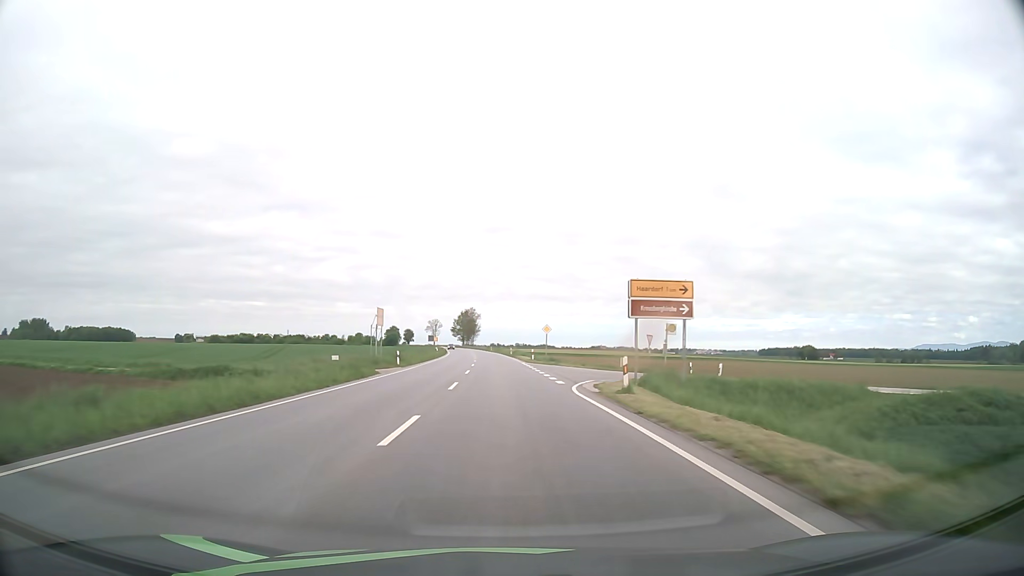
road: primary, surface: asphalt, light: Day
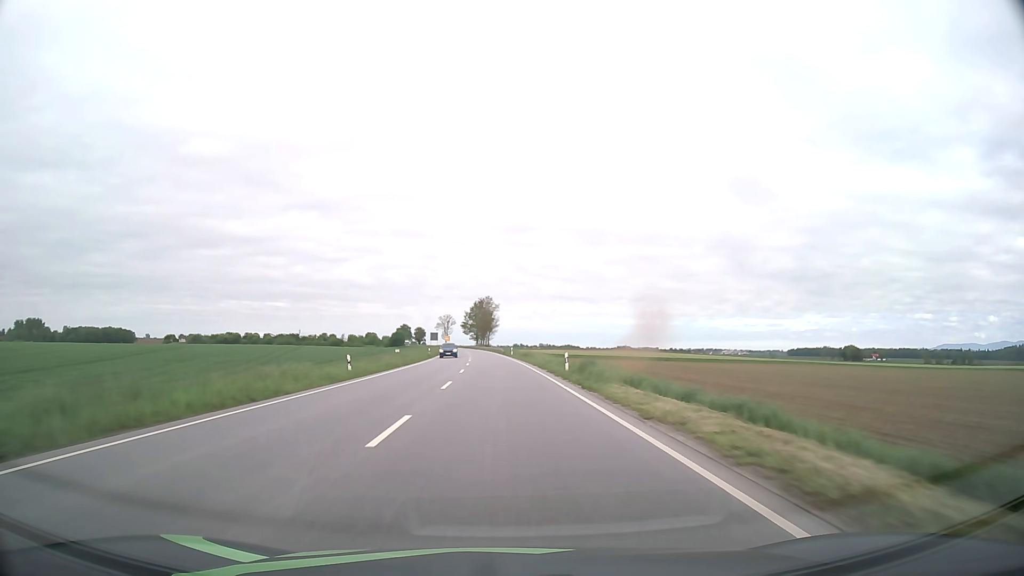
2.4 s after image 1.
(-1.0, +60.5) m; -2°
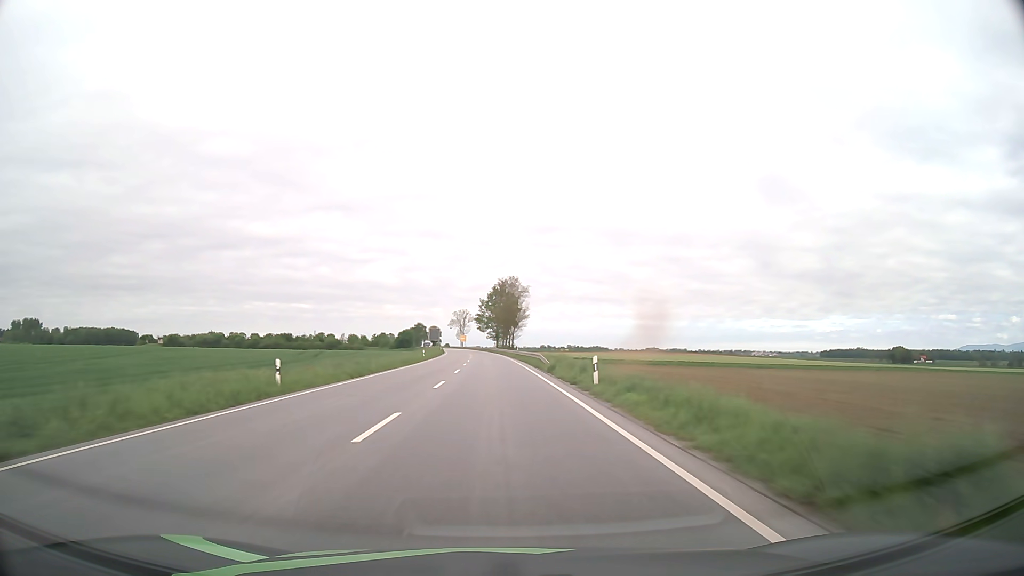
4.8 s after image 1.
(-1.1, +60.0) m; -2°
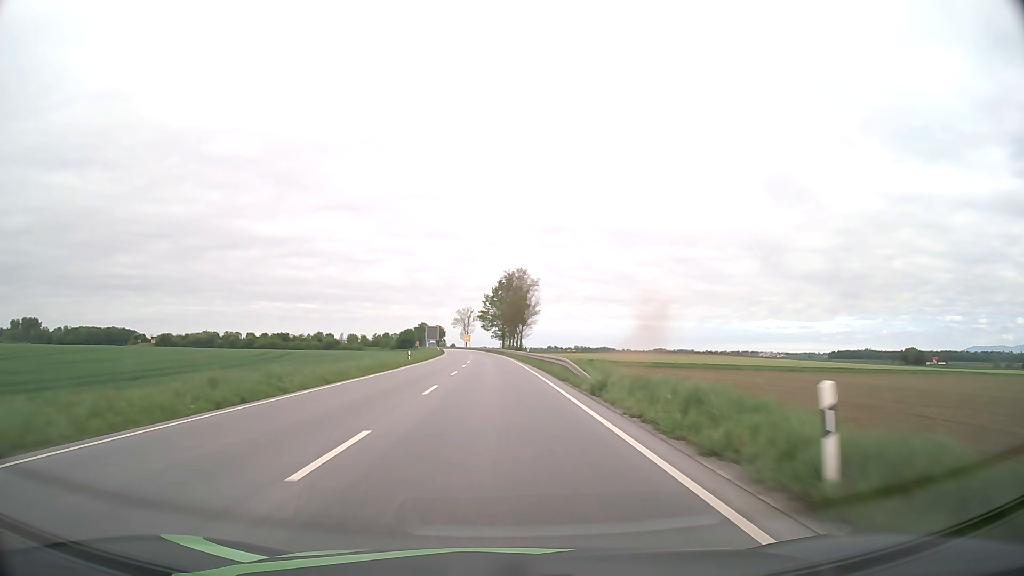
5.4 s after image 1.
(-0.1, +14.9) m; -1°
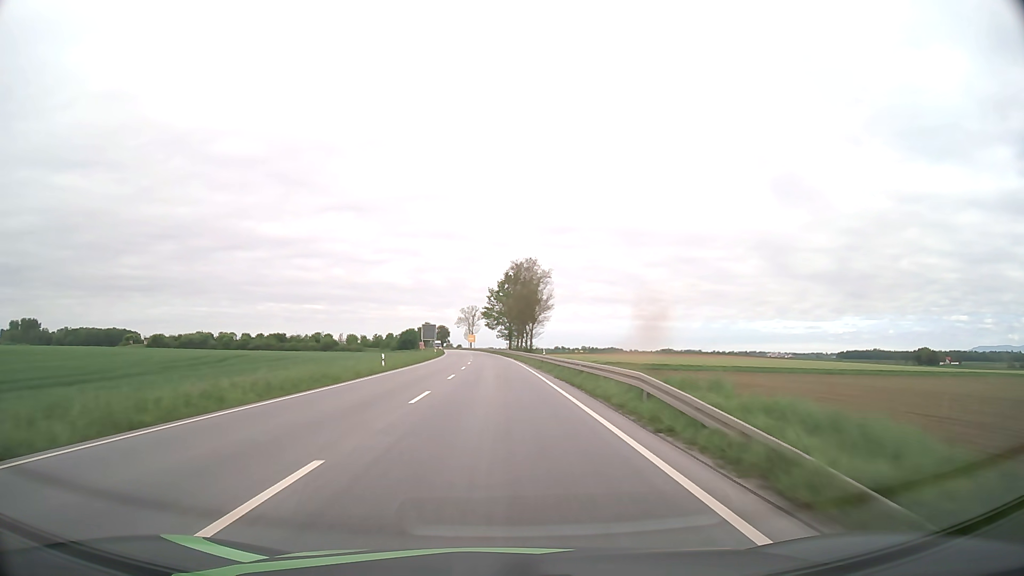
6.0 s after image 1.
(-0.1, +14.9) m; -1°
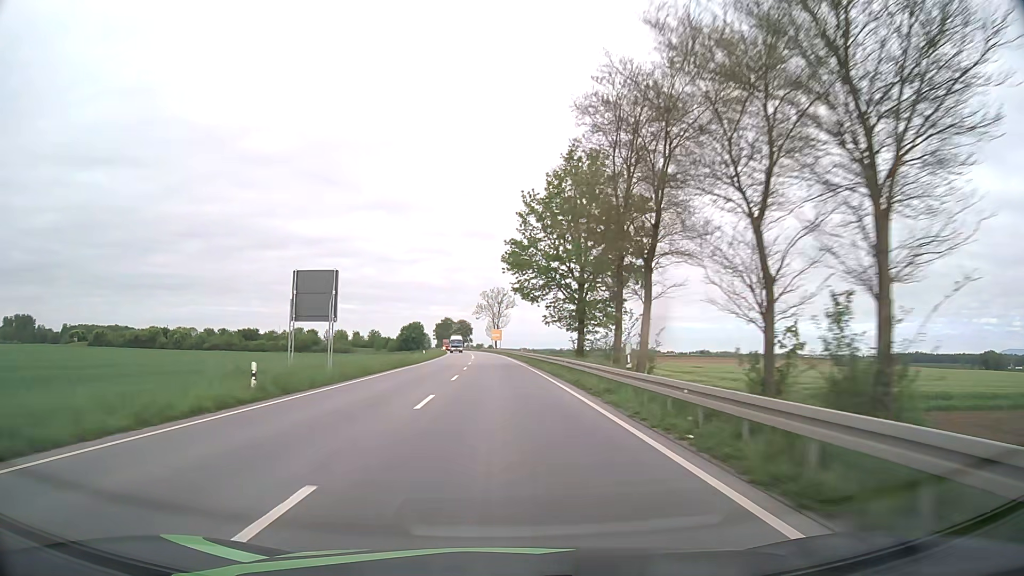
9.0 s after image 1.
(-1.9, +73.9) m; -3°
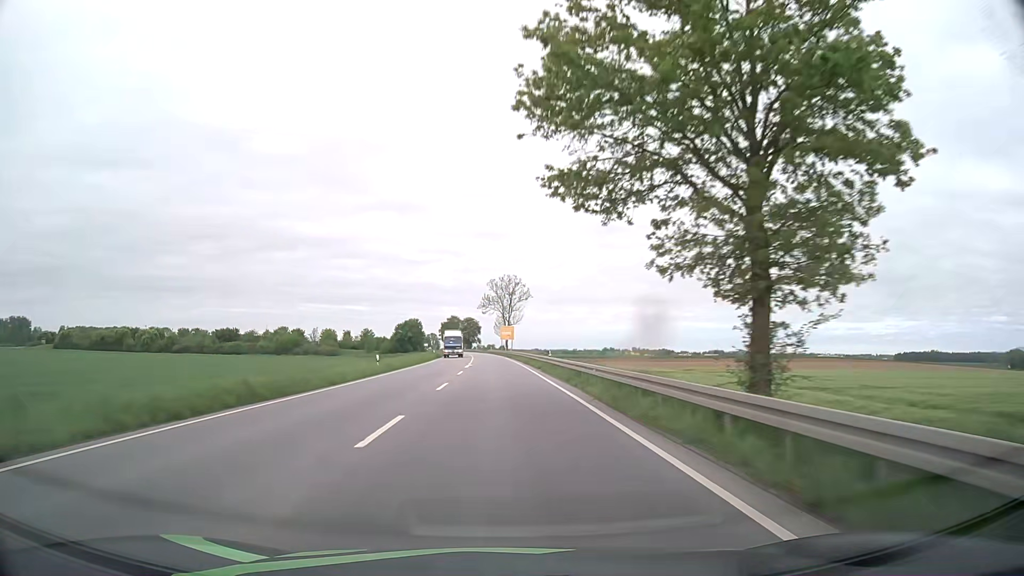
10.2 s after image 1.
(-0.2, +29.5) m; -1°
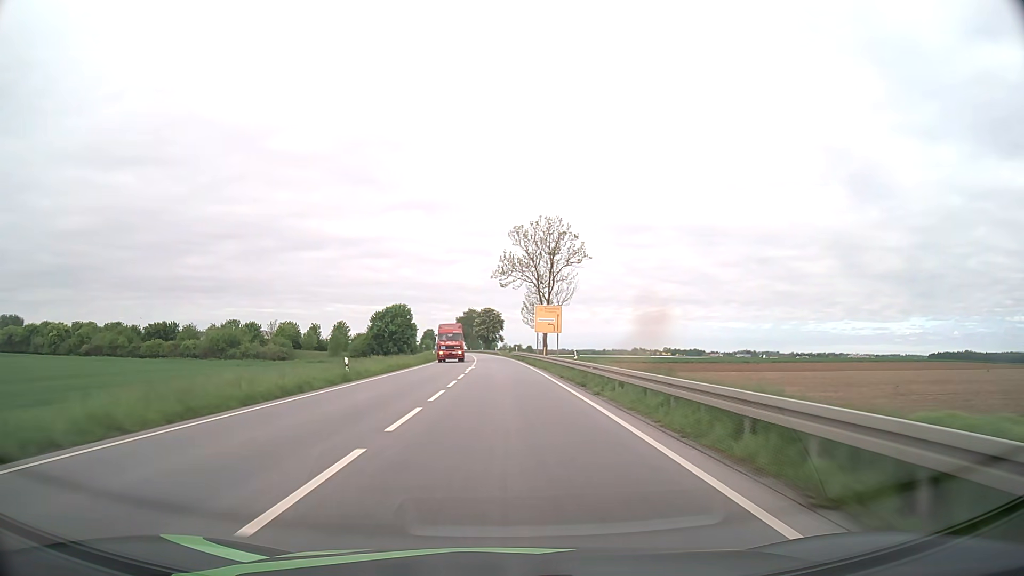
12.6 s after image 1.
(-1.1, +58.7) m; -2°
(0, +10) (0, +20) (0, +30) (-1, +40) (-1, +50) (-1, +60) (-2, +70) (-2, +80) (-3, +90) (-3, +100) m
